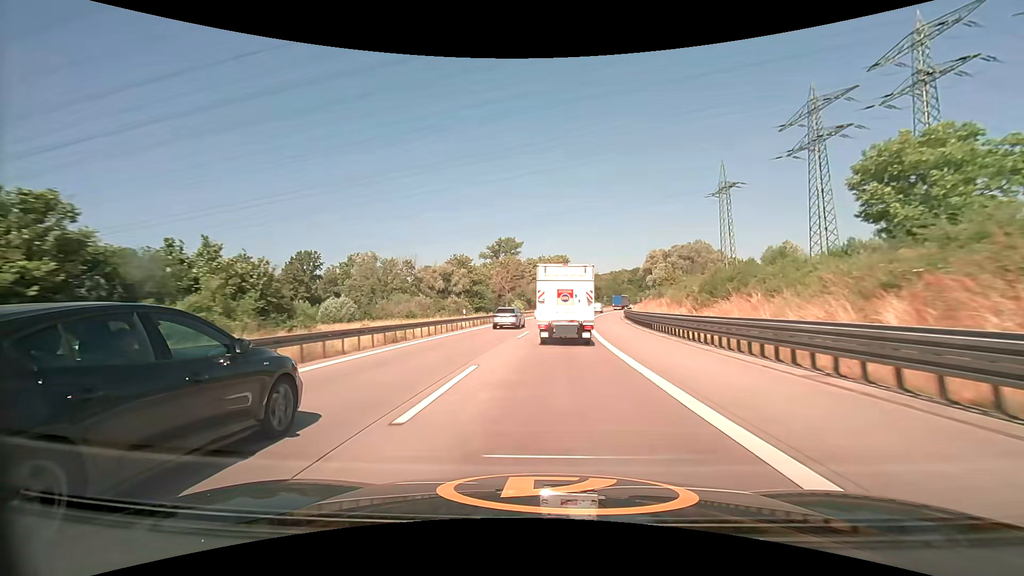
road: motorway_link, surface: concrete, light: Day
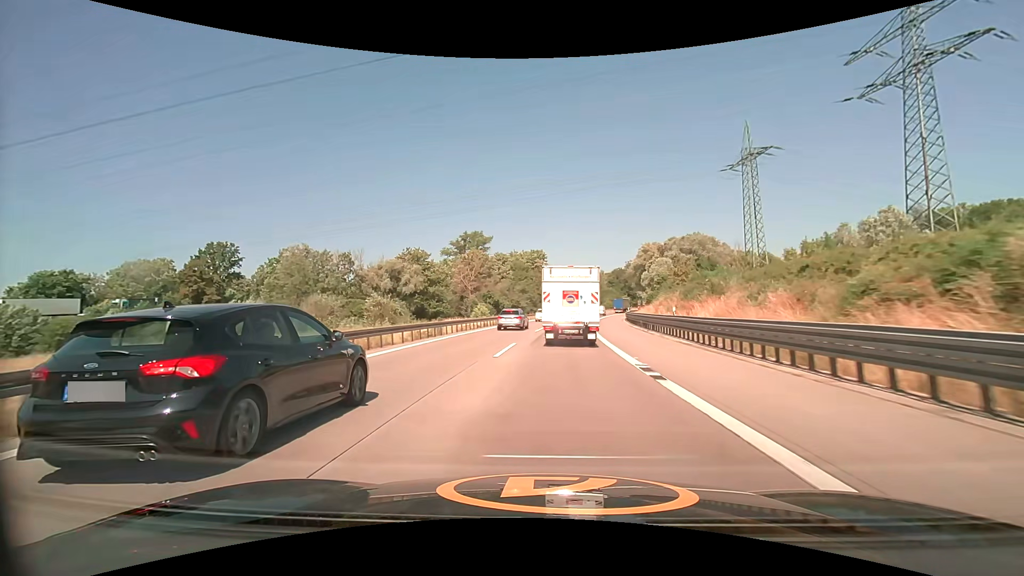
(+0.7, +27.0) m; +3°
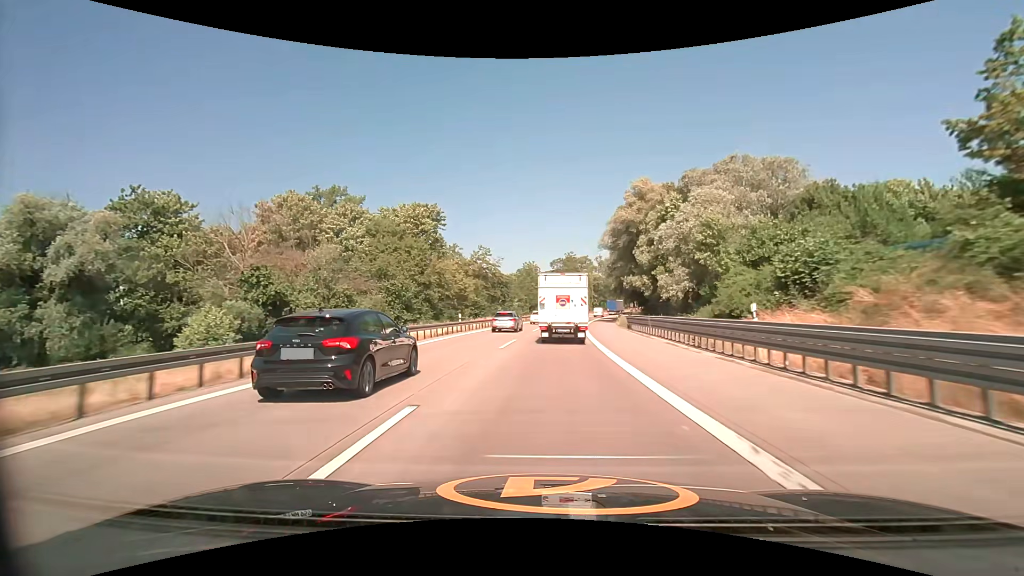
(+5.1, +67.1) m; +8°
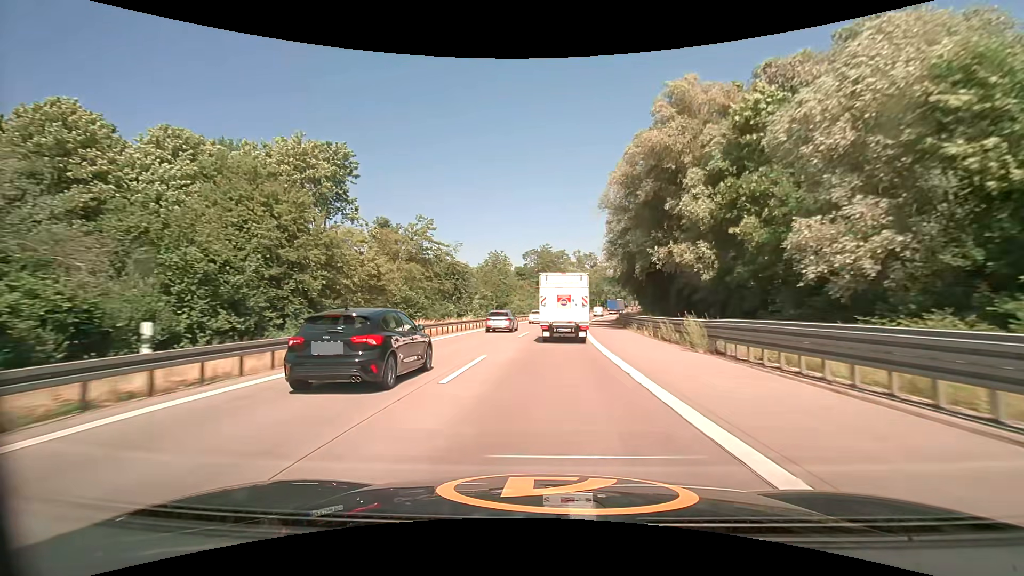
(+0.7, +27.5) m; +3°
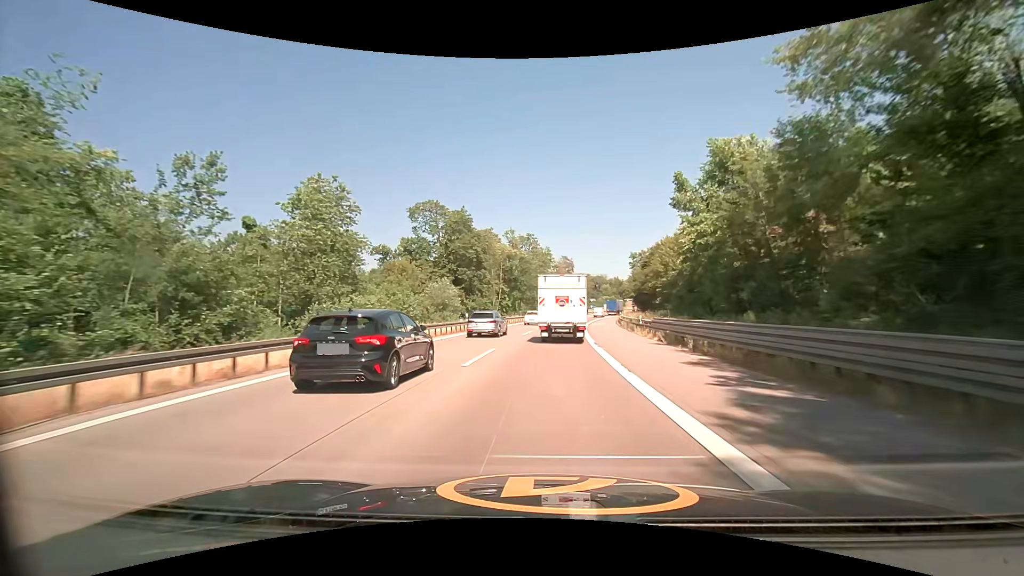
(+4.4, +68.2) m; +8°
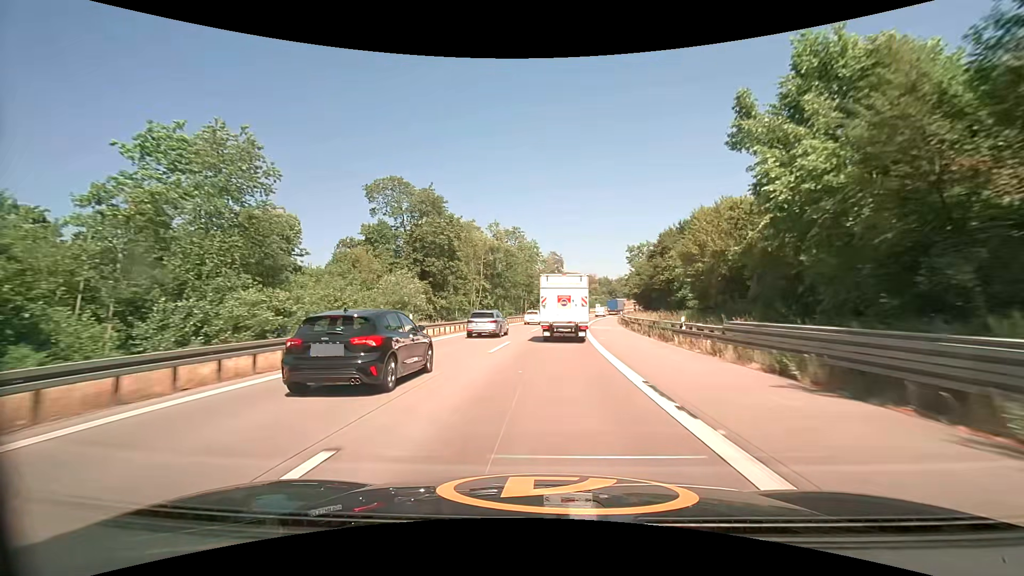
(+0.1, +13.8) m; +1°
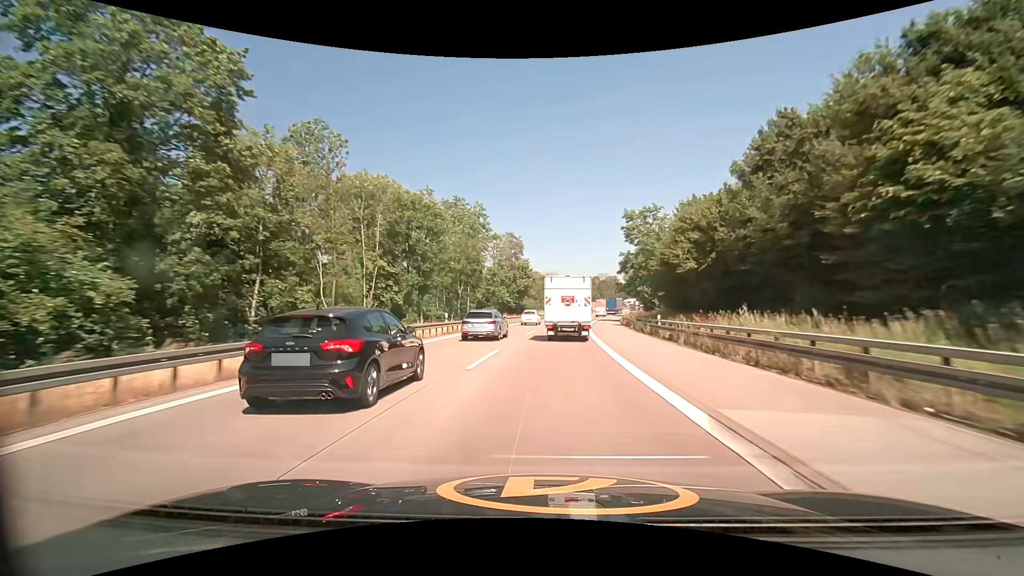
(+1.6, +40.9) m; +5°
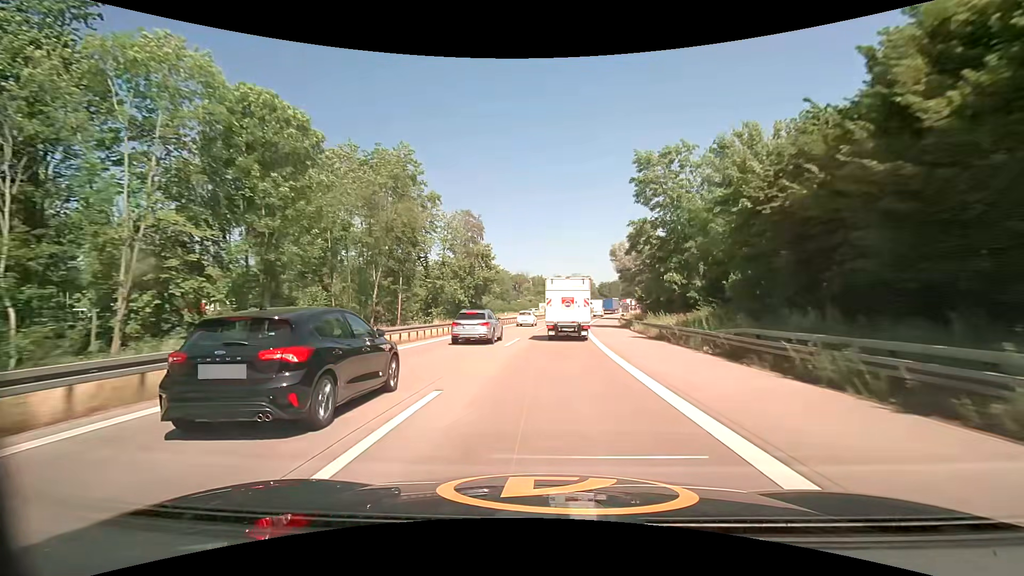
(+0.8, +27.0) m; +3°
(0, +10) (0, +20) (+1, +30) (+2, +40) (+2, +50) (+4, +60) (+5, +70) (+6, +80) (+8, +90) (+10, +99) m
